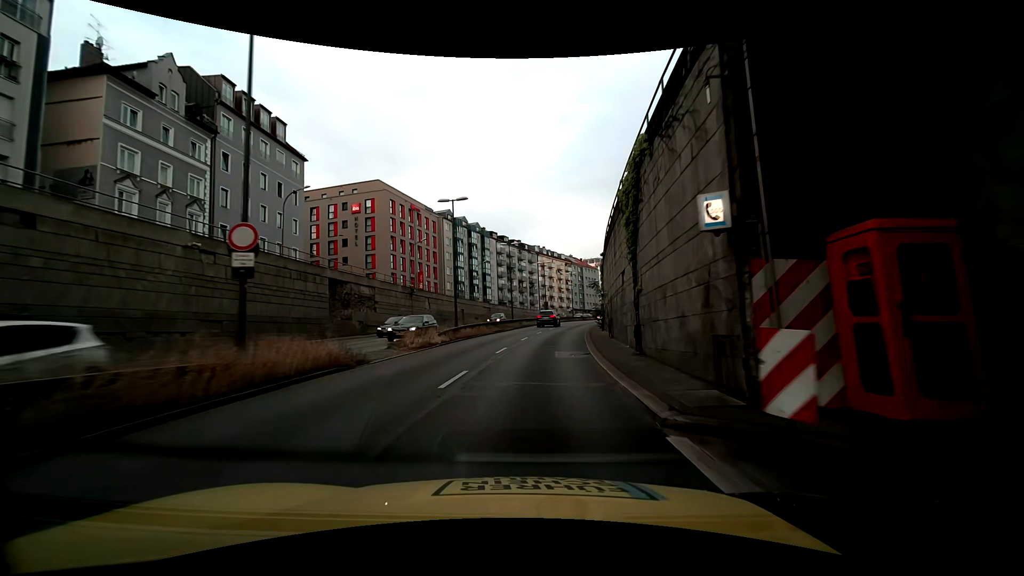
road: trunk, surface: asphalt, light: Day
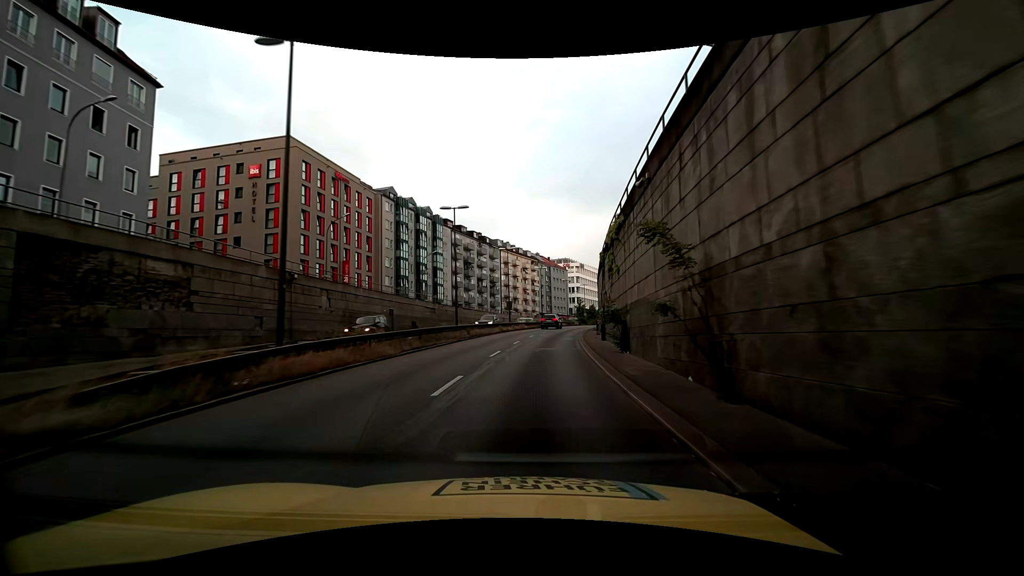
(+0.5, +18.1) m; +4°
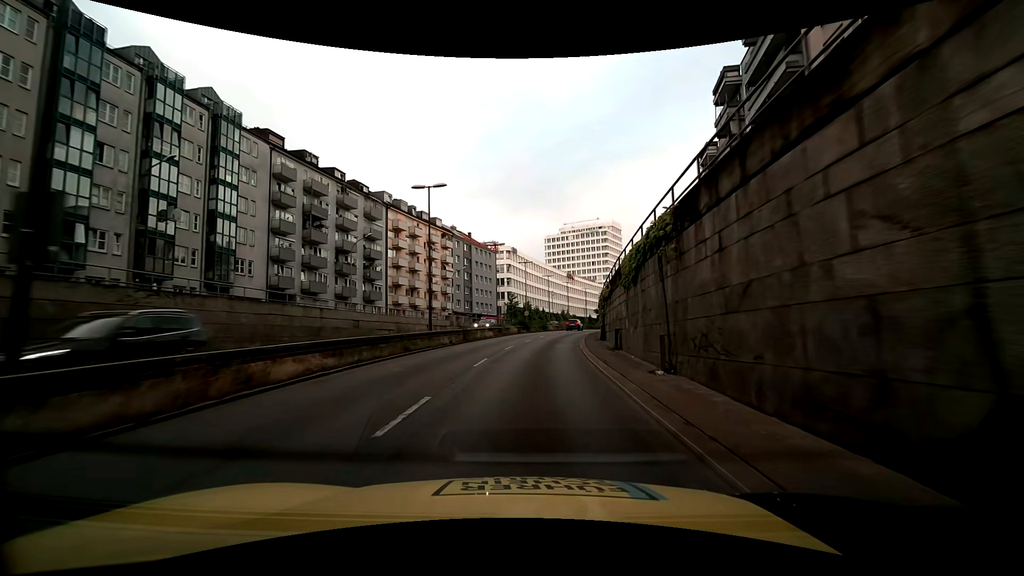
(+3.6, +45.0) m; +8°
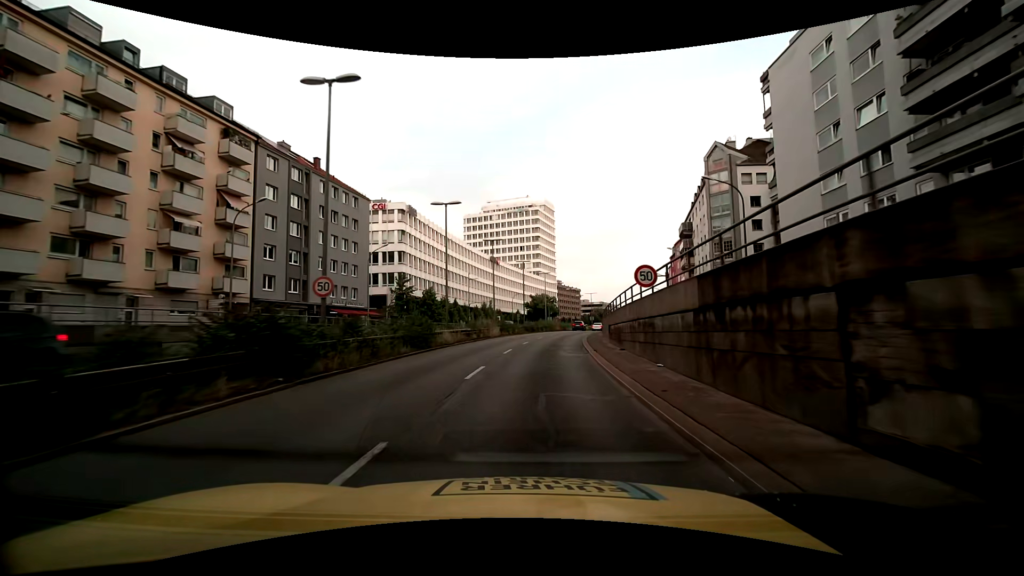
(+3.9, +45.2) m; +9°
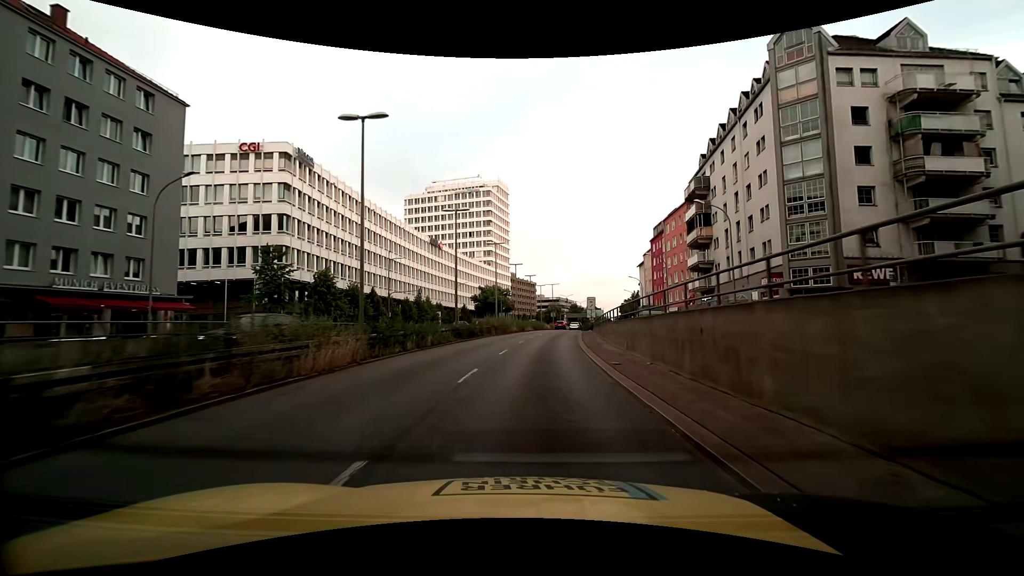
(+1.3, +26.2) m; +5°
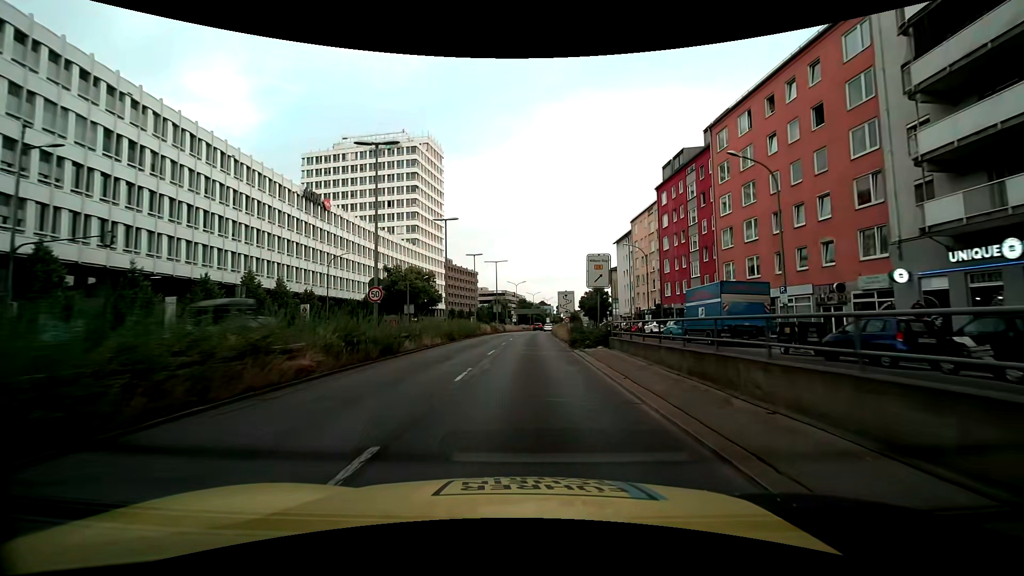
(+2.8, +42.1) m; +6°
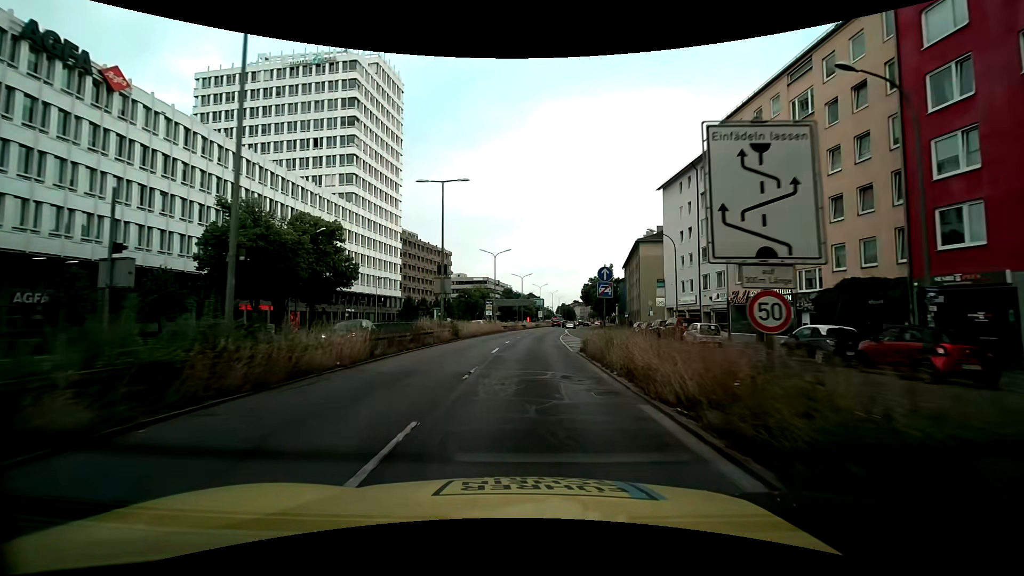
(+0.6, +41.5) m; +2°
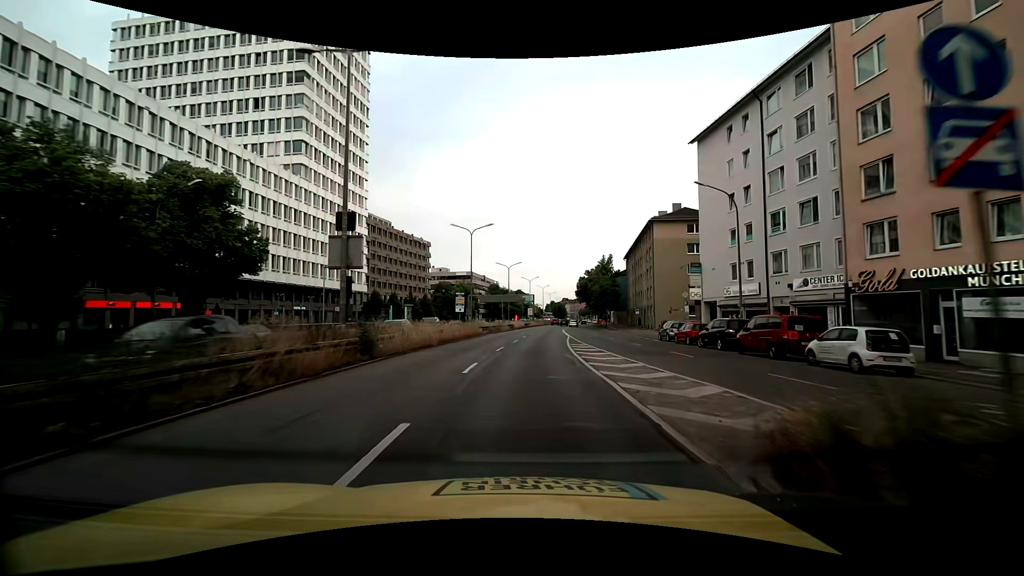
(+0.1, +16.4) m; +1°
(0, +10) (+1, +20) (+1, +30) (+2, +40) (+3, +50) (+4, +60) (+5, +70) (+6, +80) (+7, +90) (+8, +100) m
